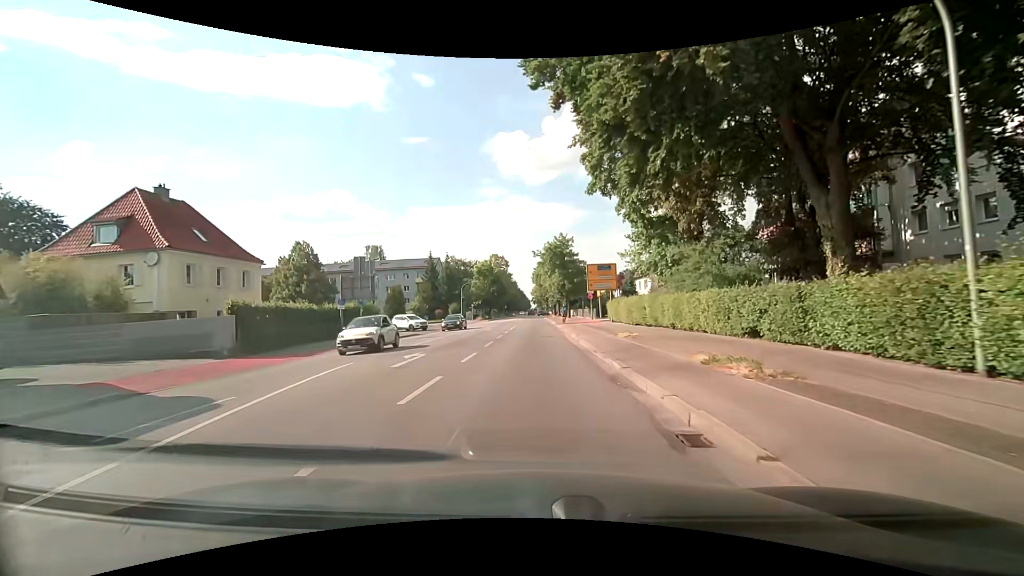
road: secondary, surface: asphalt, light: Day
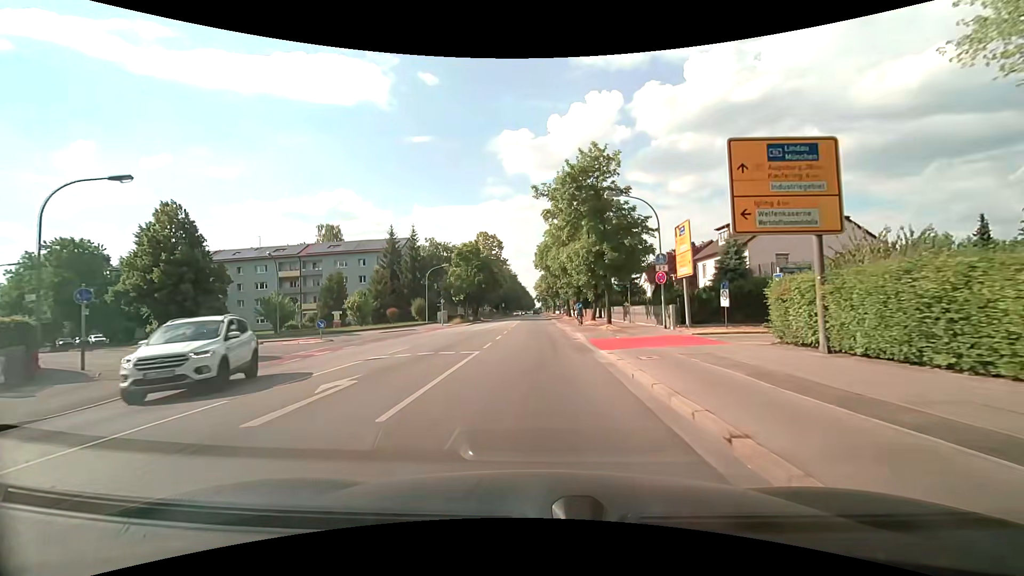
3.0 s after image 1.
(-0.4, +31.4) m; -1°
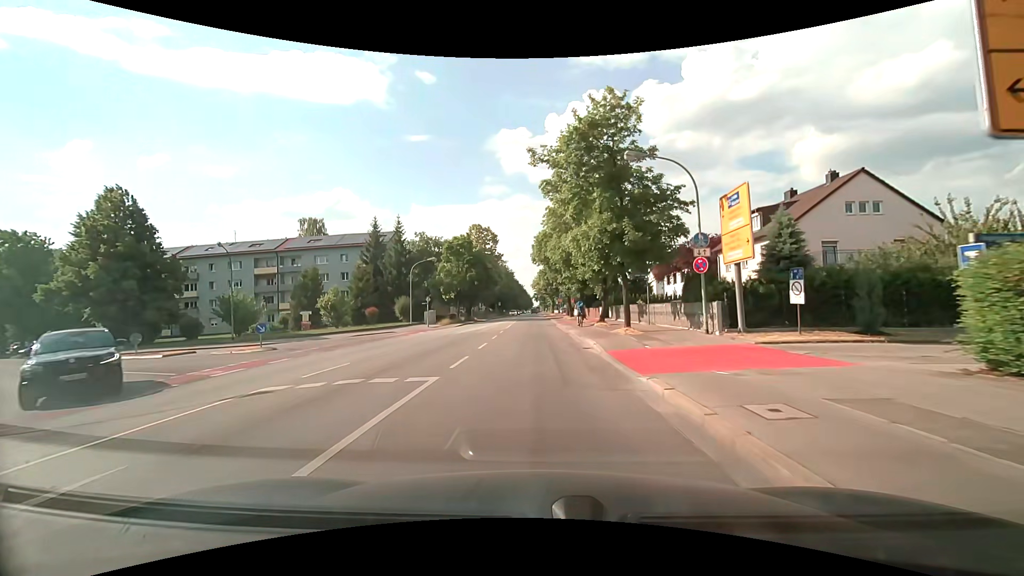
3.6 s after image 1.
(0.0, +6.6) m; -1°
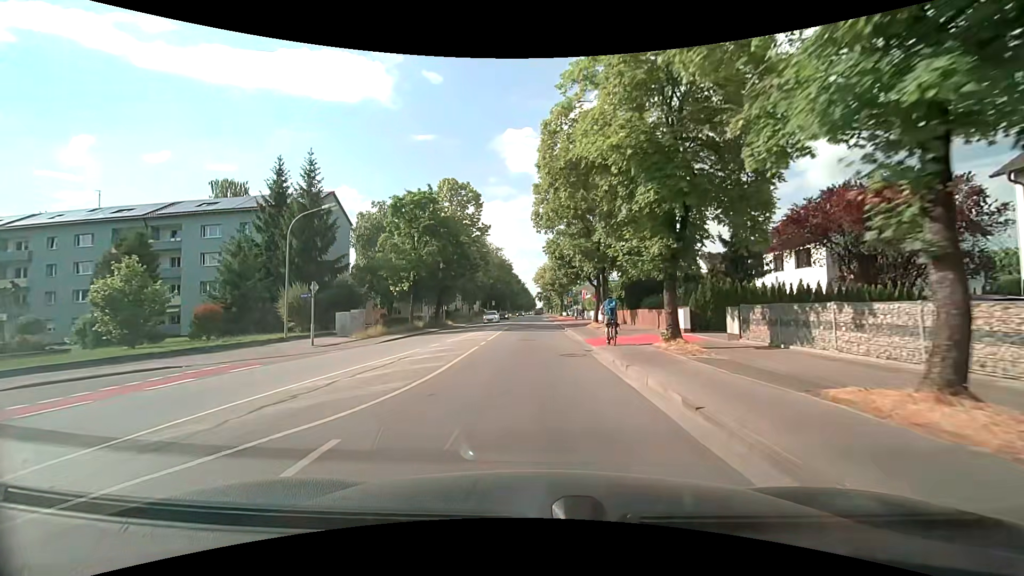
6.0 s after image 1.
(0.0, +27.0) m; 0°
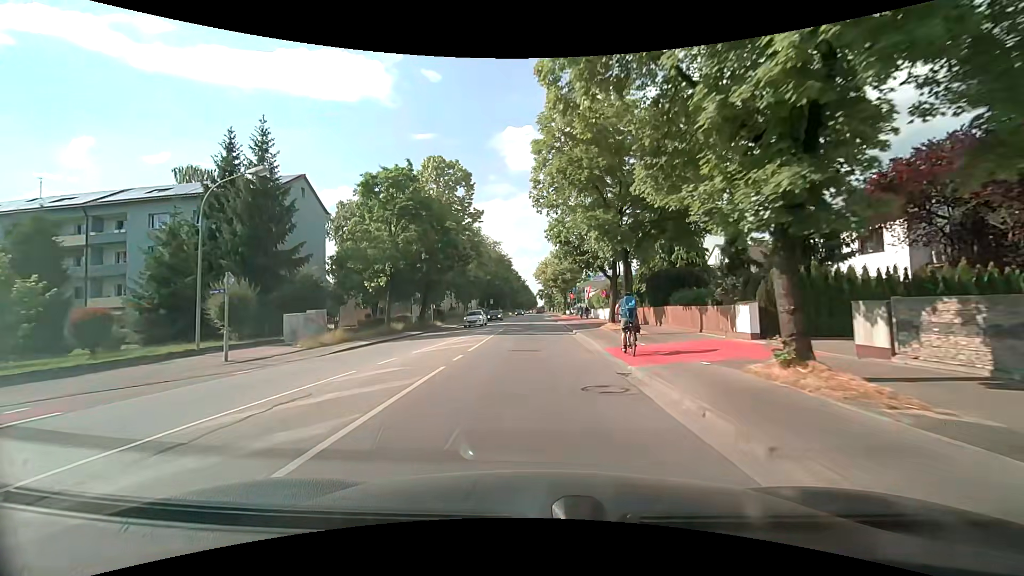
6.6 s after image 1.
(0.0, +6.9) m; 0°
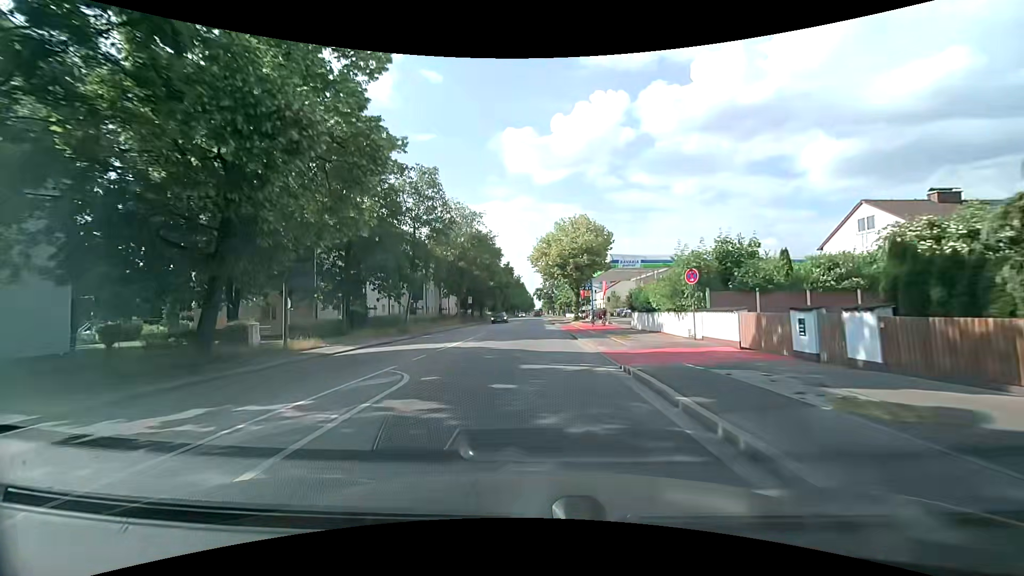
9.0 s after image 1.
(-0.2, +28.4) m; 0°
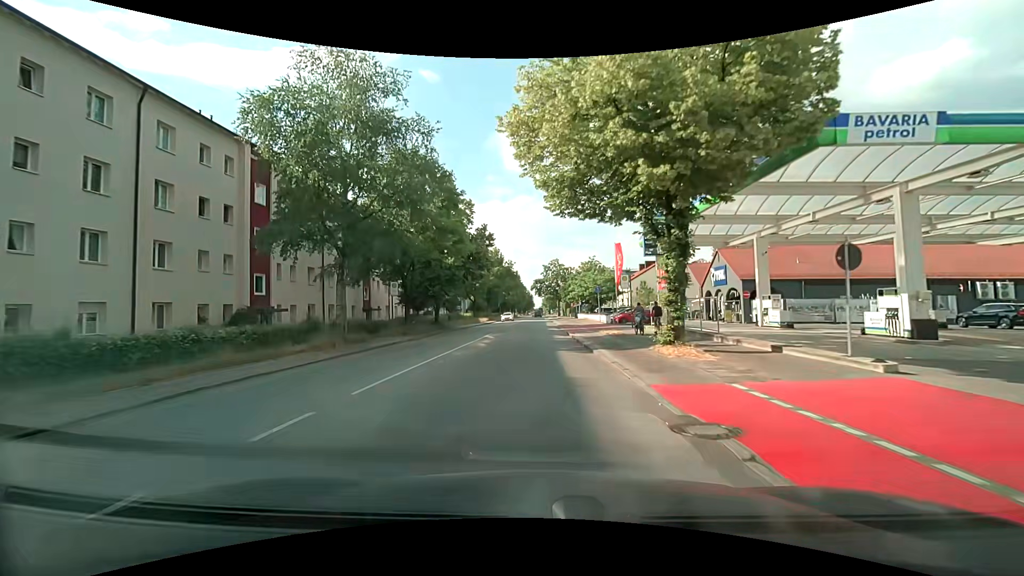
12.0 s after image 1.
(+0.2, +36.8) m; 0°
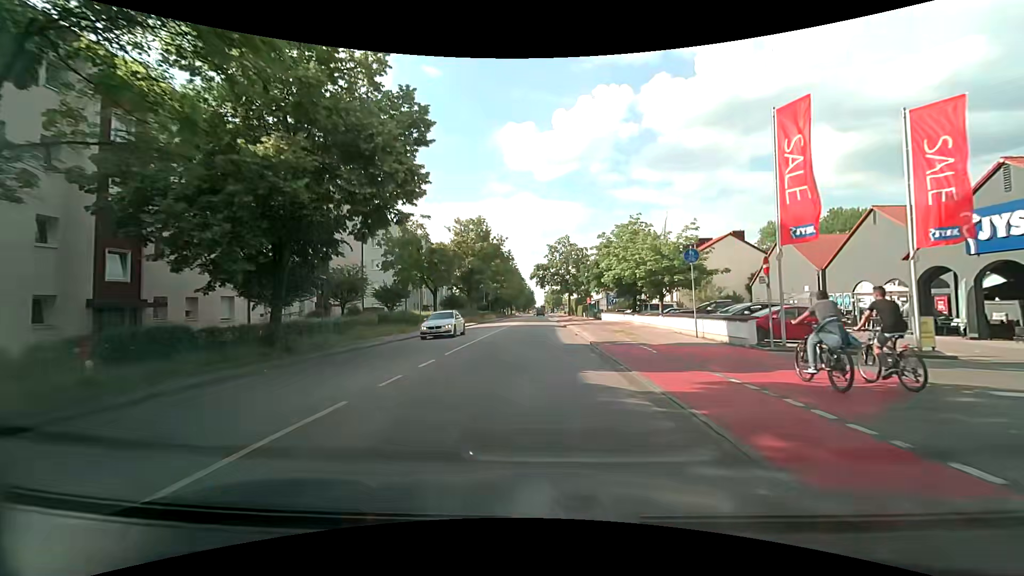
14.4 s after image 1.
(-0.1, +29.6) m; +1°
(0, +10) (0, +20) (0, +30) (0, +40) (-1, +50) (-1, +60) (-1, +70) (-1, +80) (-1, +90) (-1, +100) m
